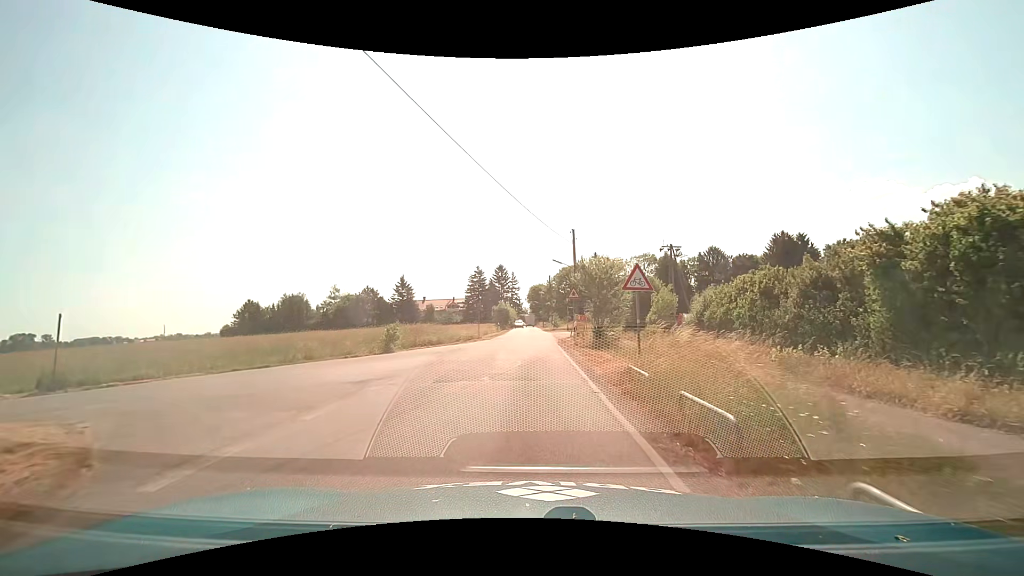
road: unclassified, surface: asphalt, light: Day
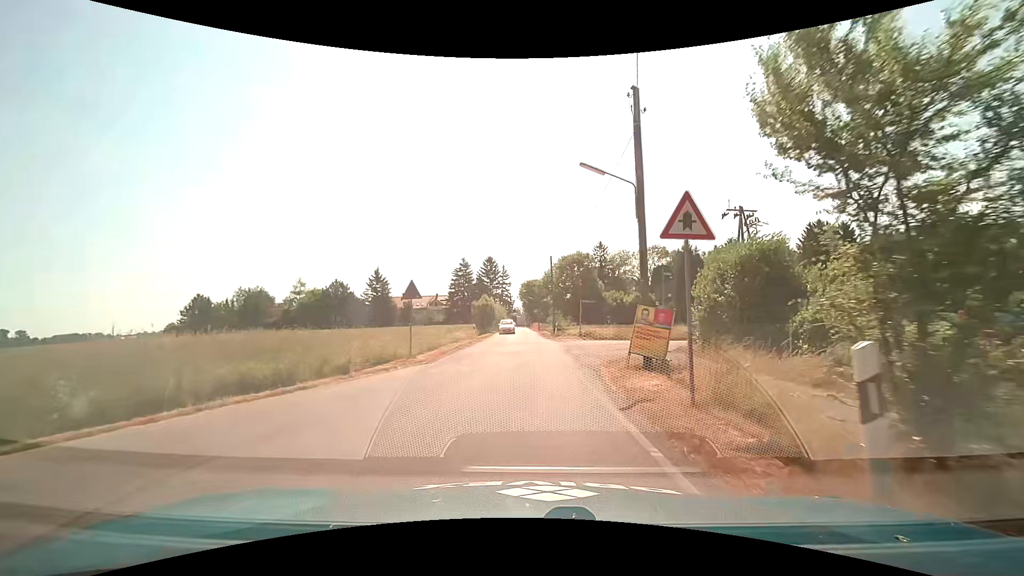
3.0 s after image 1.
(0.0, +21.5) m; +1°
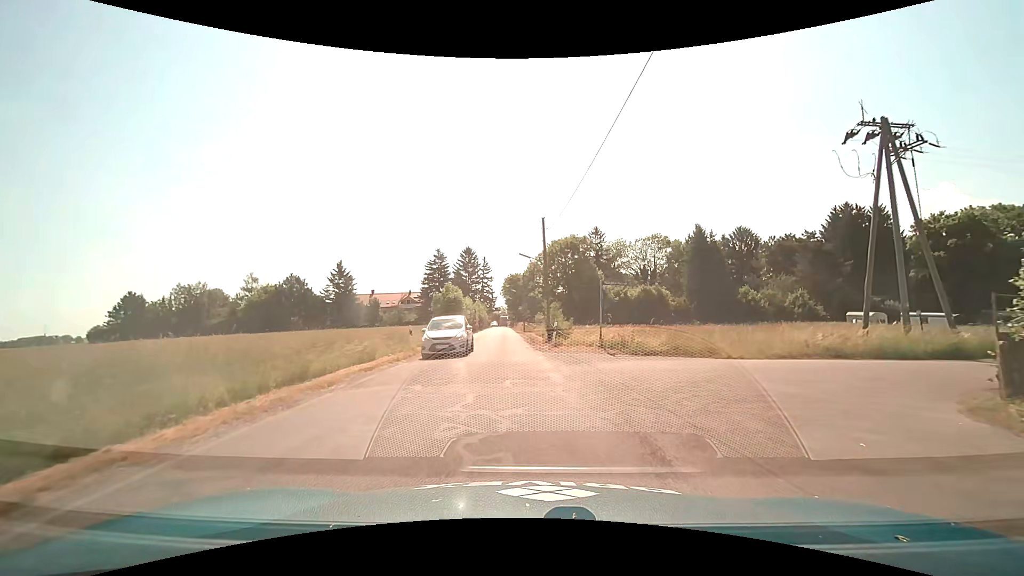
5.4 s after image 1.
(+0.3, +17.6) m; +2°
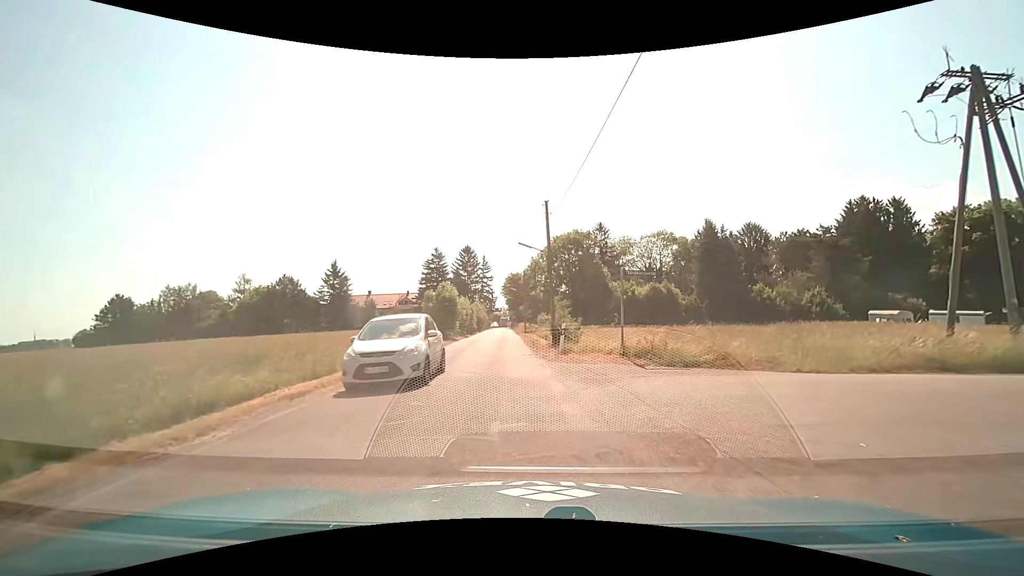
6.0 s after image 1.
(0.0, +4.5) m; -1°
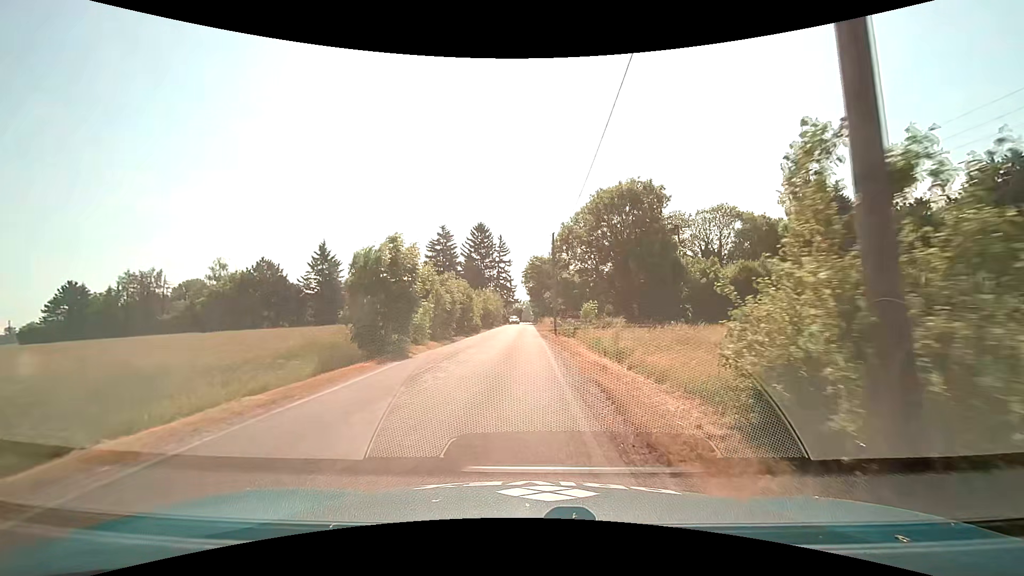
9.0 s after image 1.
(-0.6, +22.5) m; -3°
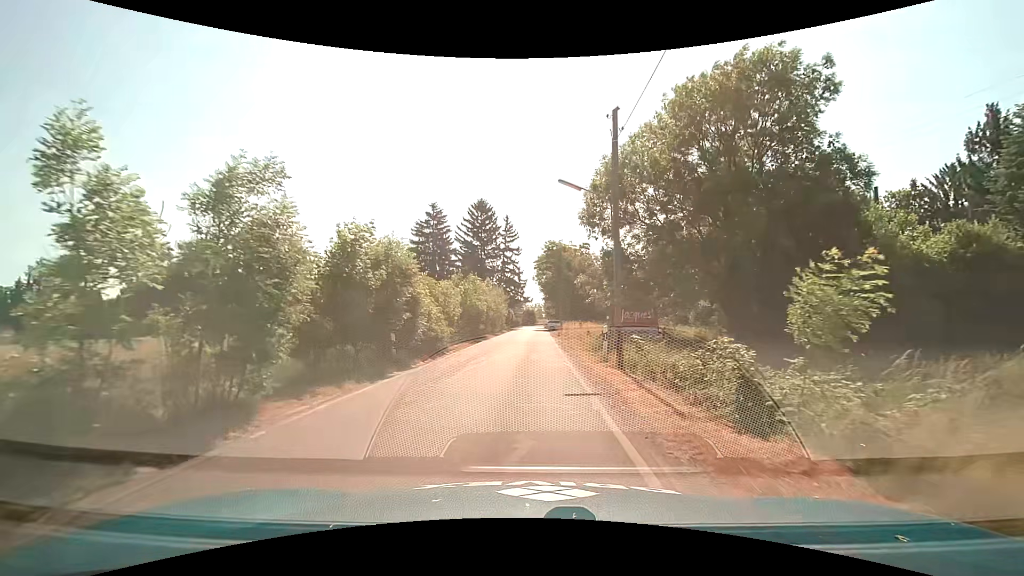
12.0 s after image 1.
(-0.3, +22.8) m; -2°
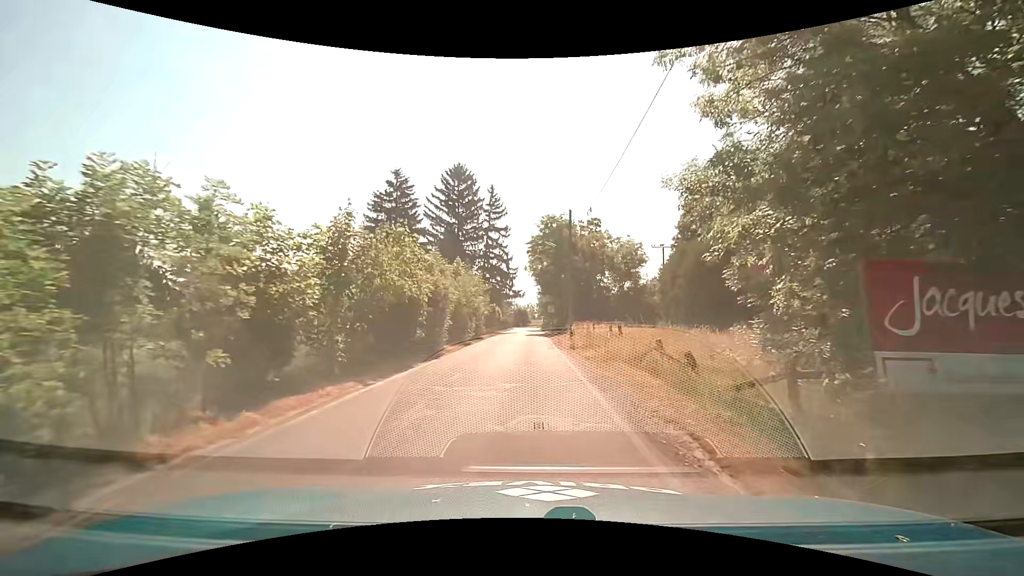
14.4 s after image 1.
(+0.2, +18.4) m; +1°
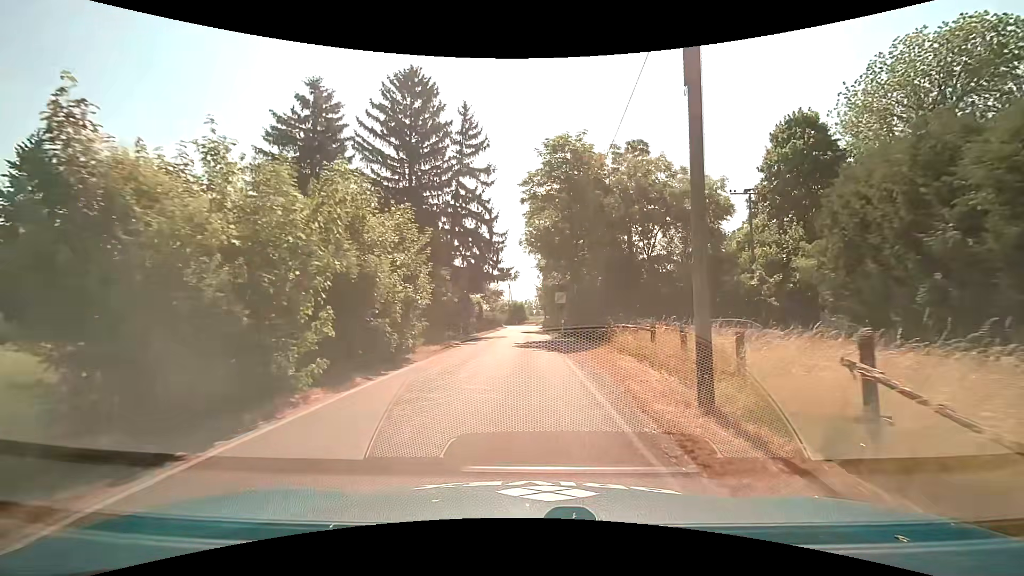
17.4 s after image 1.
(+0.1, +23.3) m; 0°
